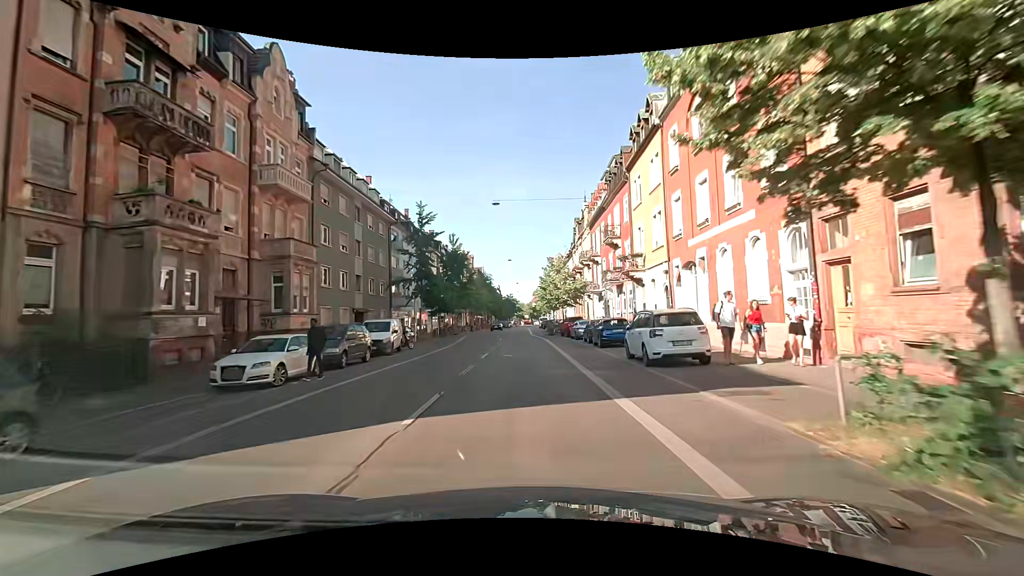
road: secondary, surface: asphalt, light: Day
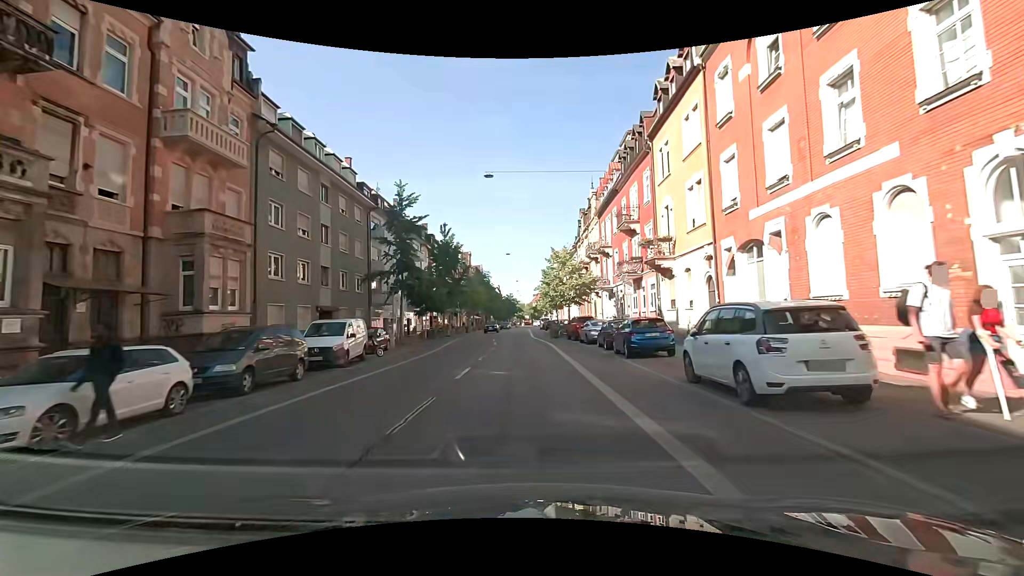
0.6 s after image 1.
(0.0, +6.6) m; 0°
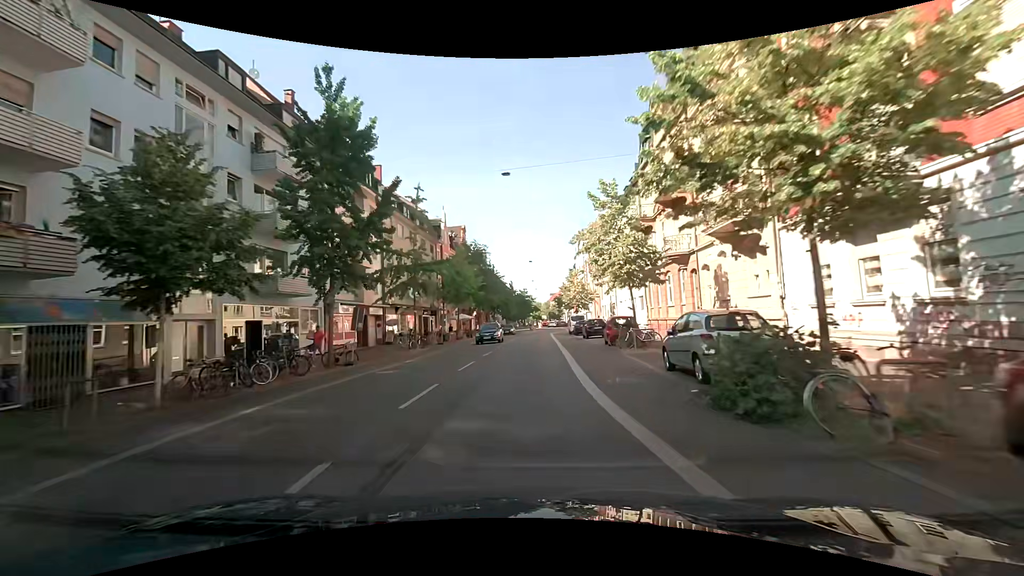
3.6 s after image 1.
(+0.1, +34.1) m; -1°
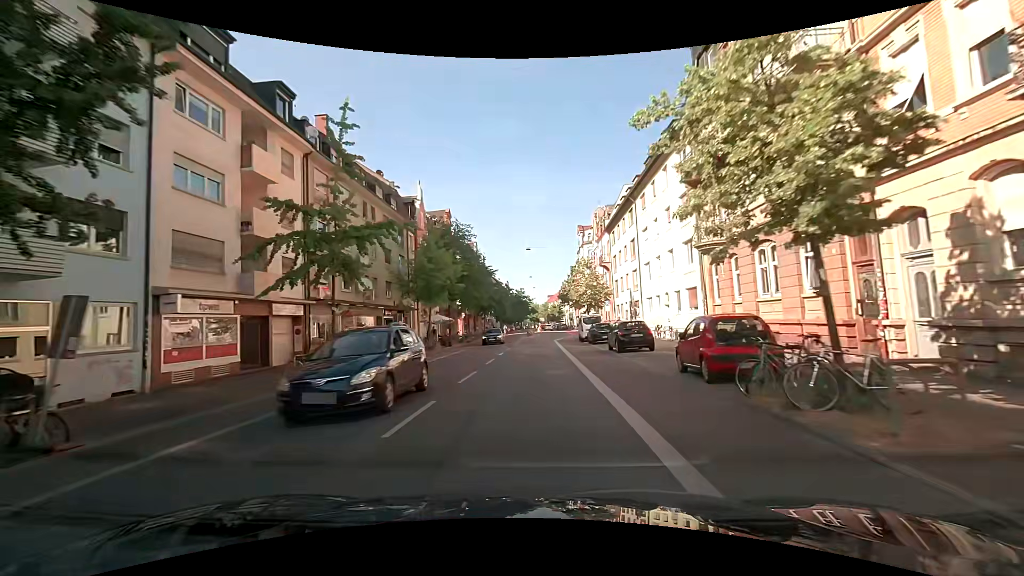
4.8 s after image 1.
(-0.1, +13.6) m; 0°
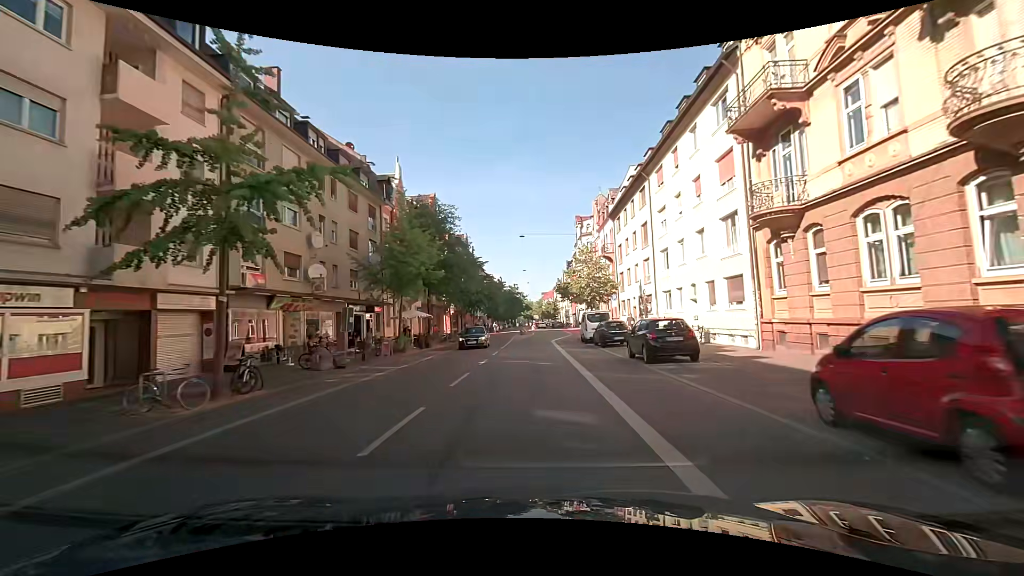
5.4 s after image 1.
(+0.1, +6.8) m; +1°
